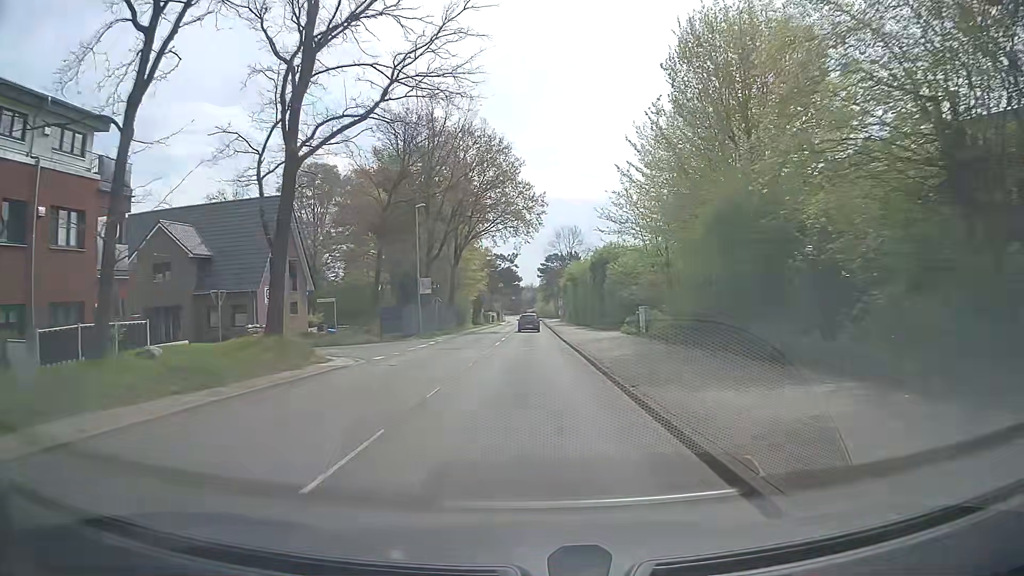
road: tertiary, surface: asphalt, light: Day
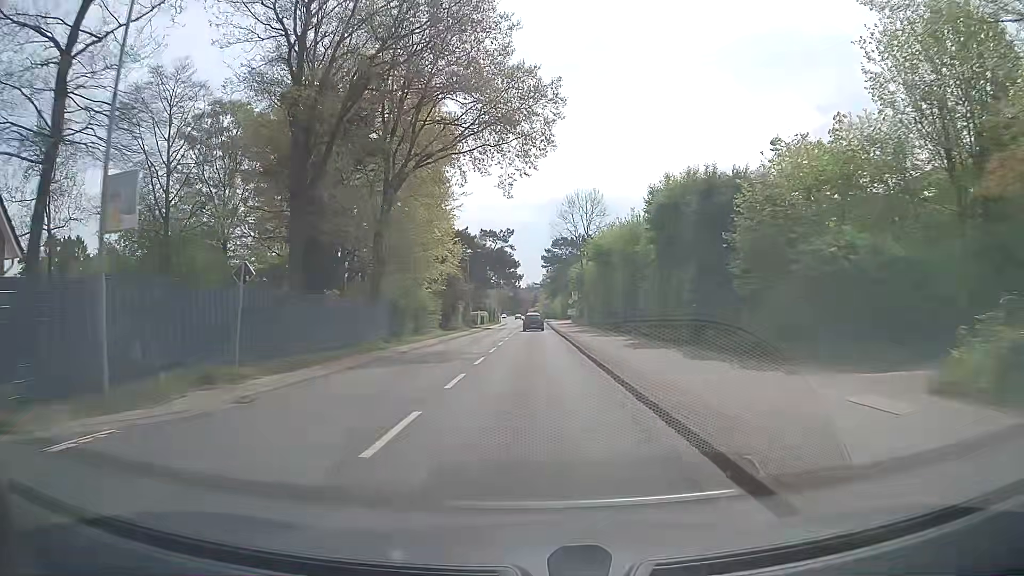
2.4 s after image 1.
(-0.1, +30.7) m; -1°
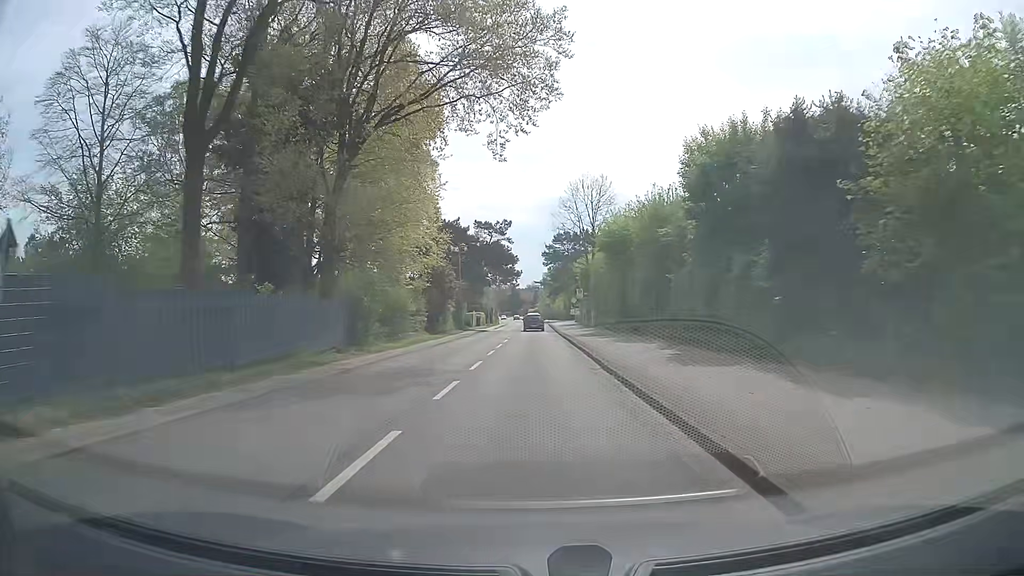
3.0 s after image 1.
(0.0, +7.6) m; +1°
(0, +10) (0, +20) (0, +30) (0, +40) (0, +50) (0, +60) (0, +70) (0, +80) (0, +90) (0, +100) m
